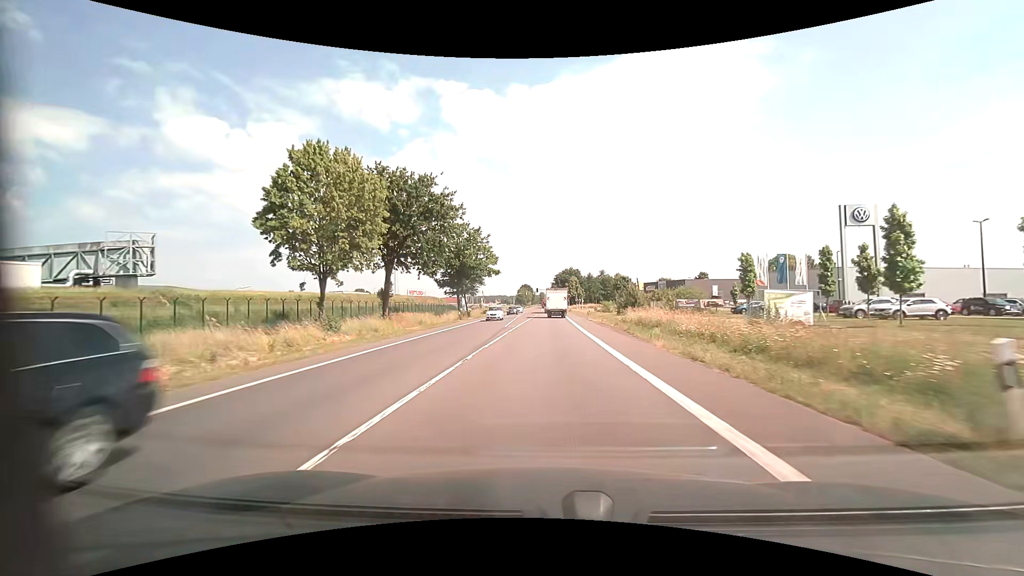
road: primary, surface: asphalt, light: Day
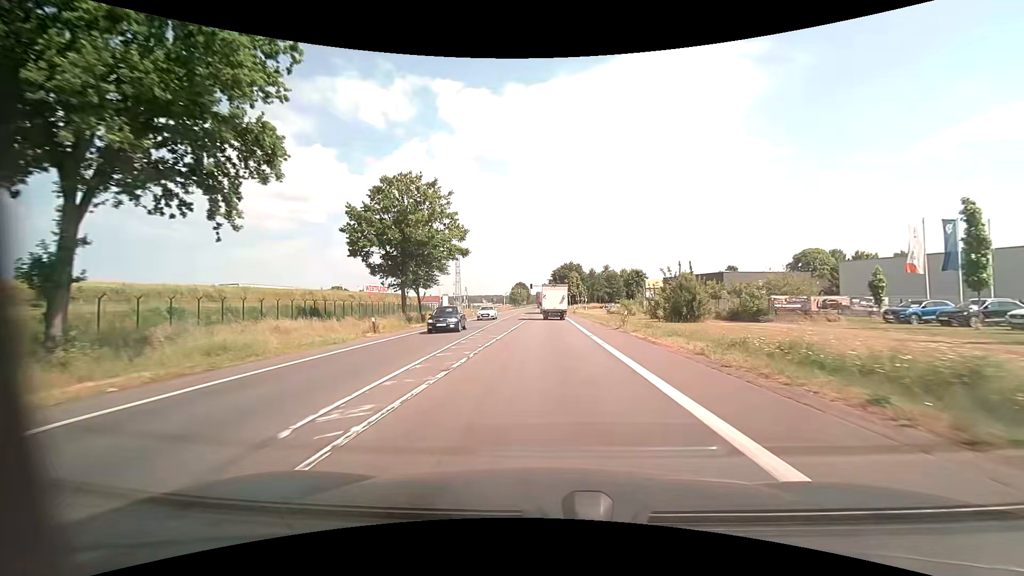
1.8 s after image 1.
(+0.2, +27.0) m; 0°
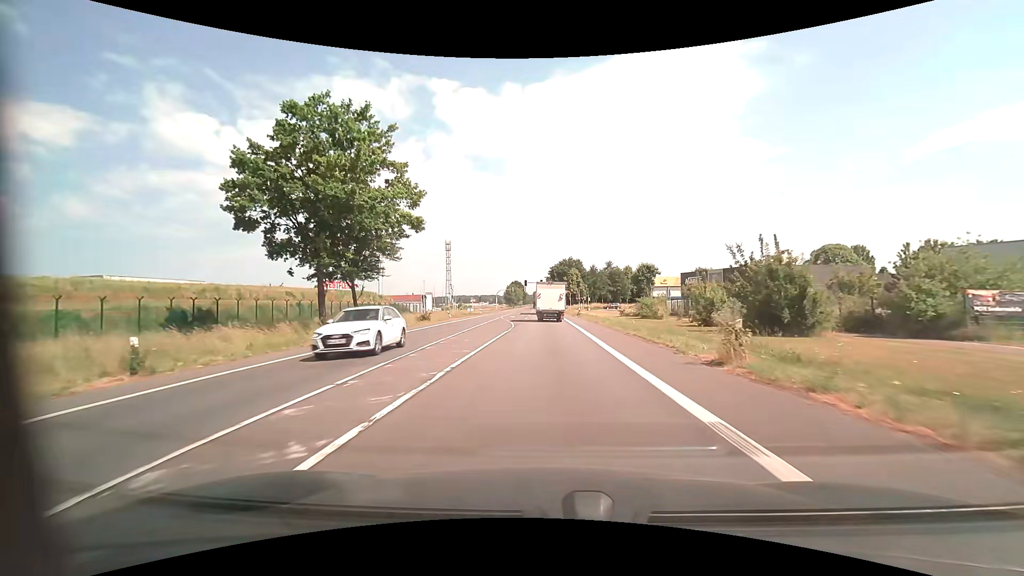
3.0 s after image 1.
(+0.1, +16.7) m; +1°
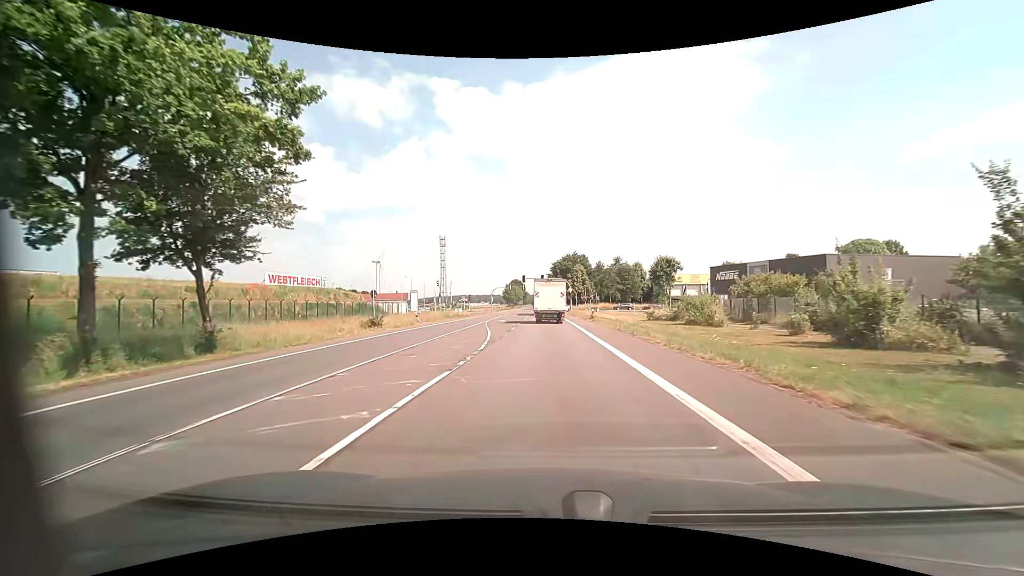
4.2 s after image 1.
(0.0, +15.8) m; 0°
